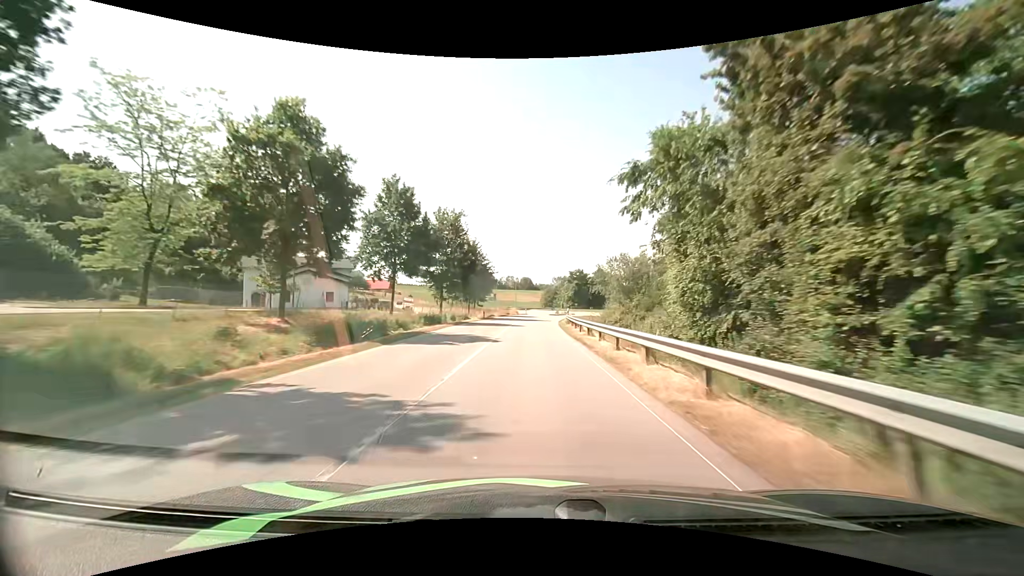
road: secondary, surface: asphalt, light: Day
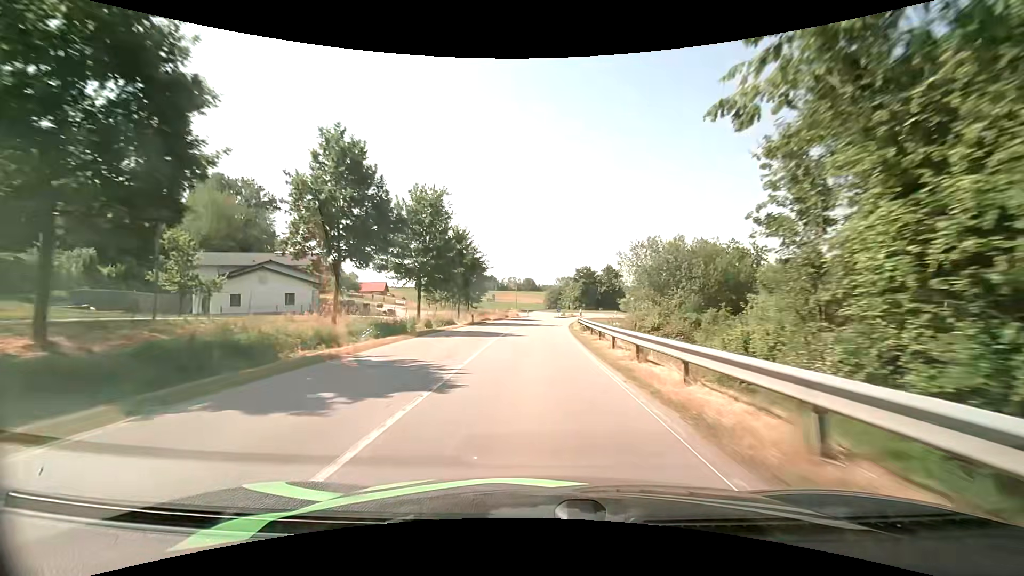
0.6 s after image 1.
(0.0, +10.8) m; 0°
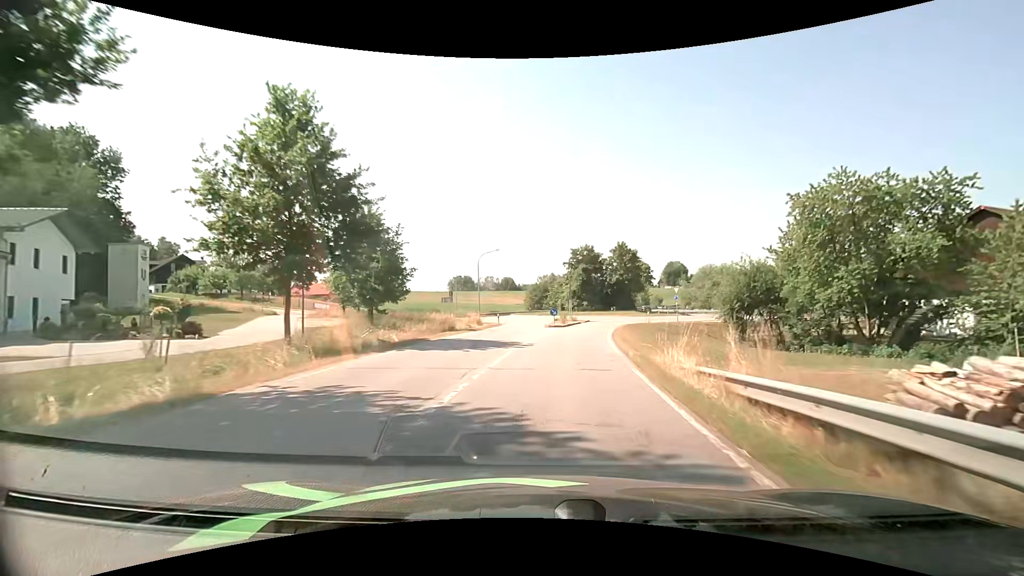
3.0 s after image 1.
(+0.1, +35.0) m; +2°
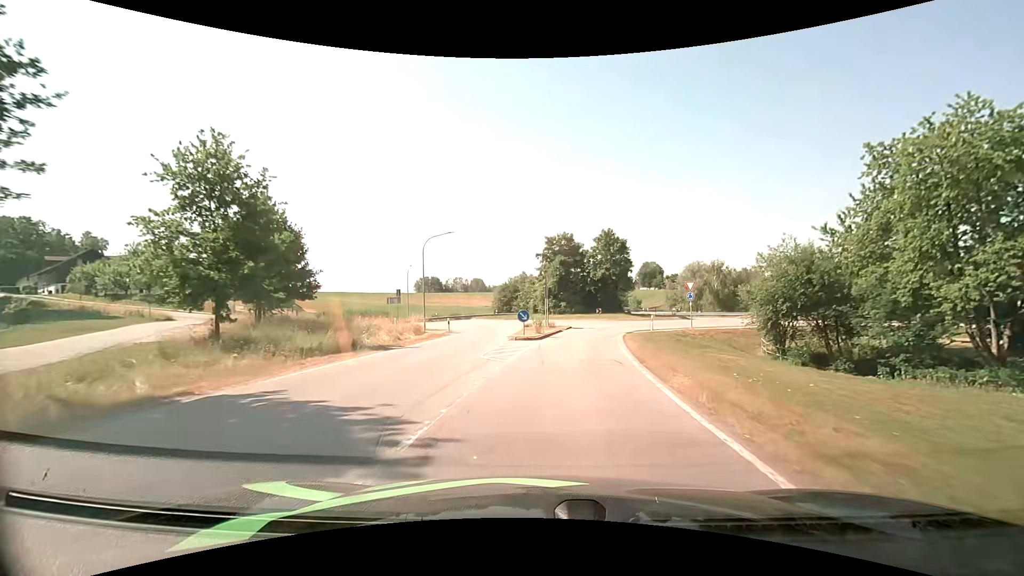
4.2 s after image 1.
(+0.4, +13.4) m; +3°
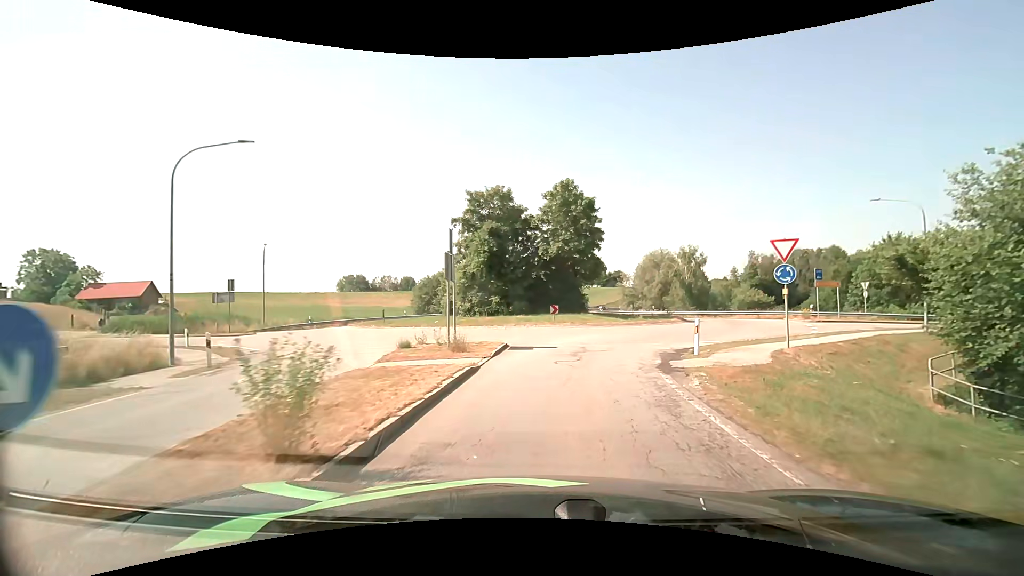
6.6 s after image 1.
(+1.3, +21.4) m; +7°
